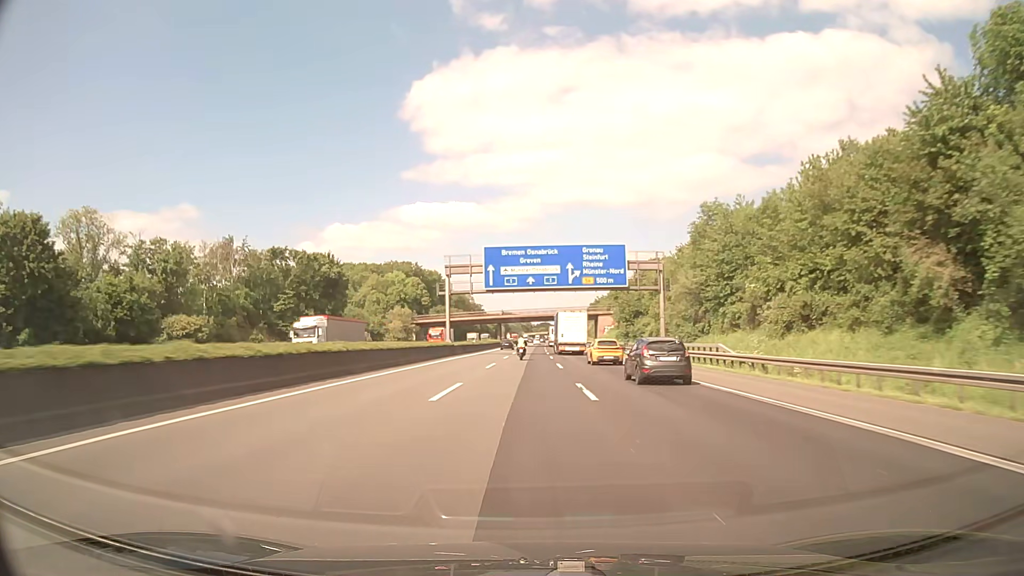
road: motorway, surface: asphalt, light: Day
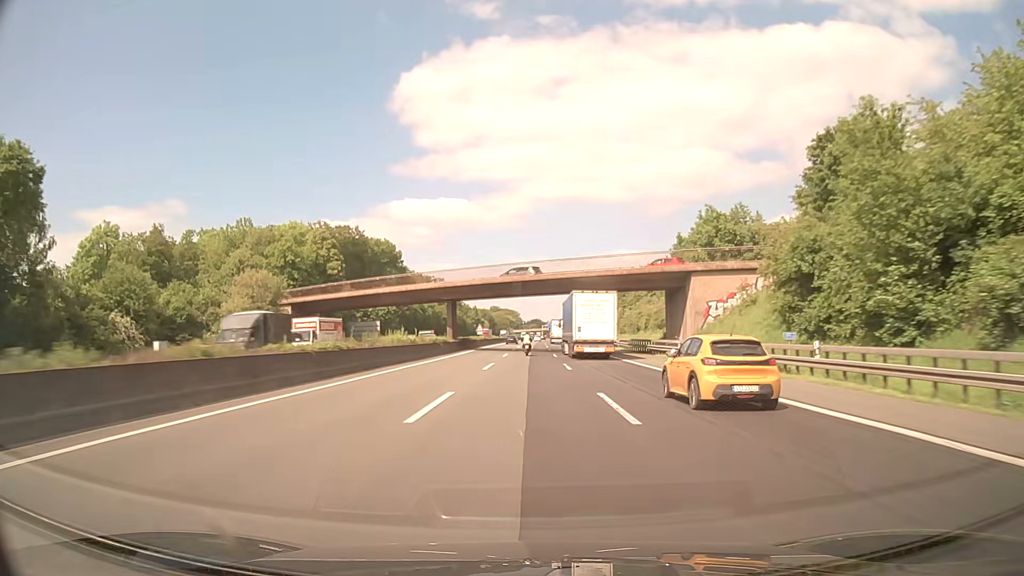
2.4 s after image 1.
(+0.5, +76.1) m; +1°
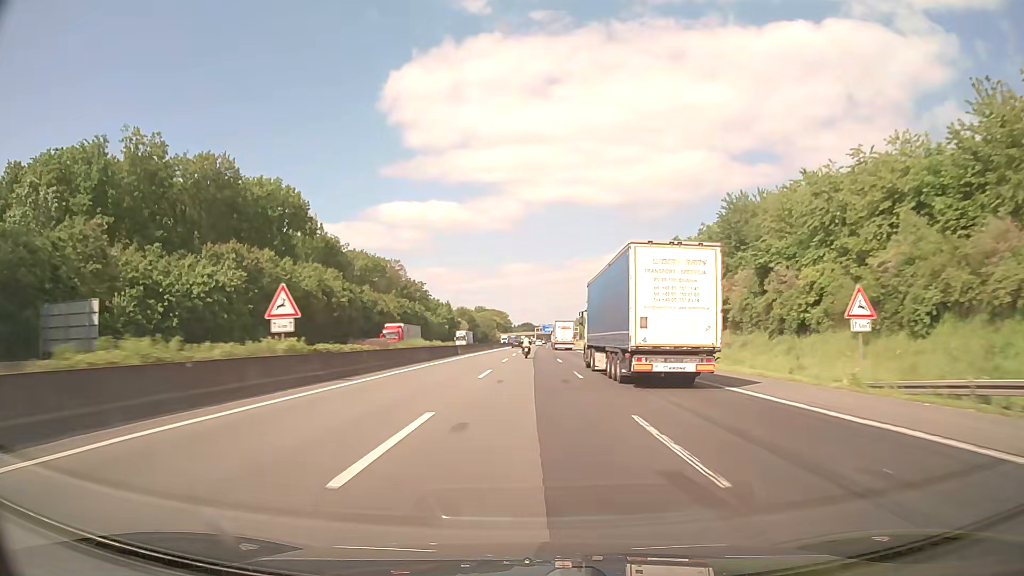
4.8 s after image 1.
(+0.5, +76.1) m; +1°
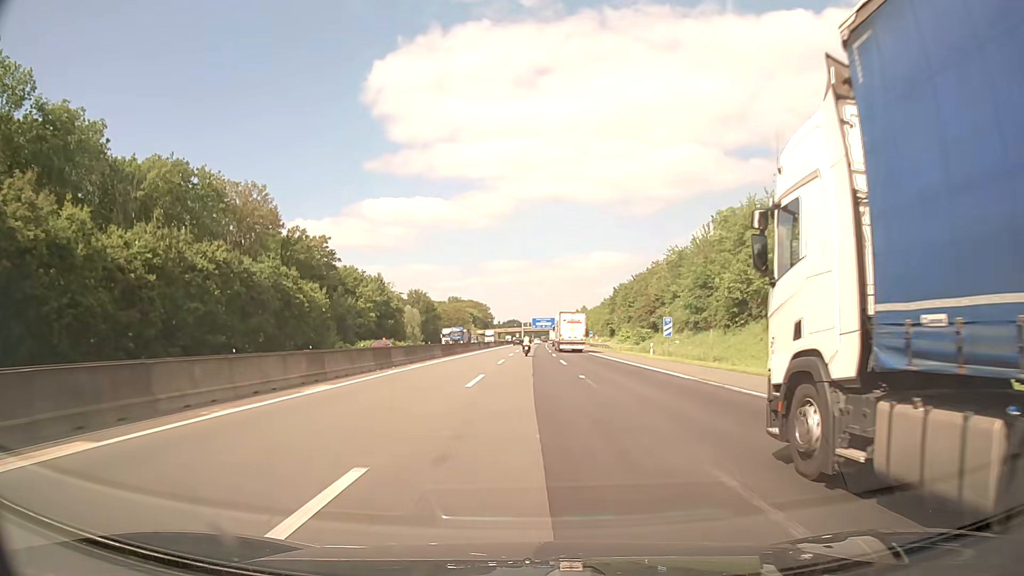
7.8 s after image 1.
(+0.3, +95.0) m; +1°
(0, +10) (0, +20) (0, +30) (0, +40) (0, +50) (0, +60) (+1, +70) (+1, +80) (+1, +90) (+1, +100) m
